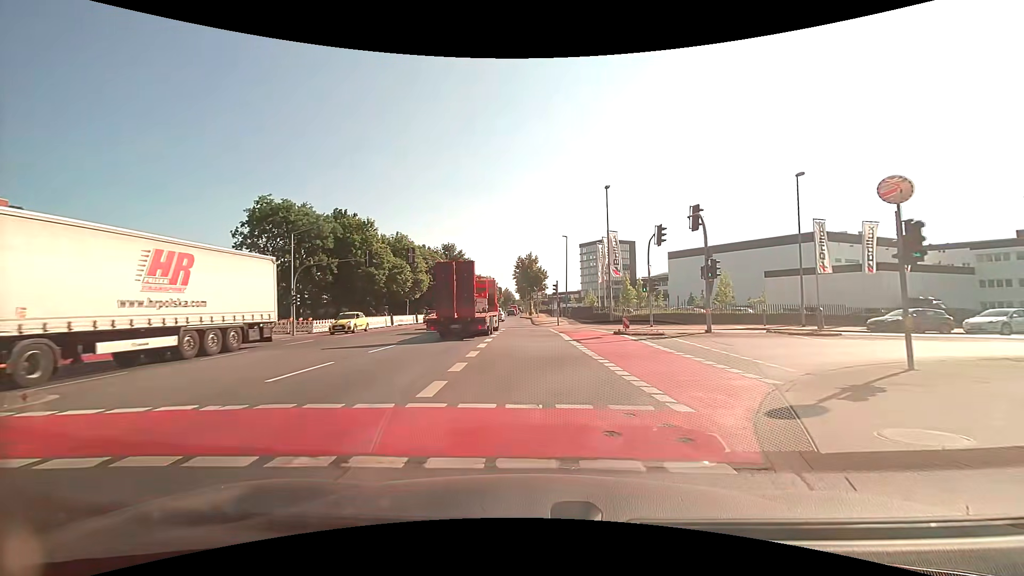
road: secondary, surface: asphalt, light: Day
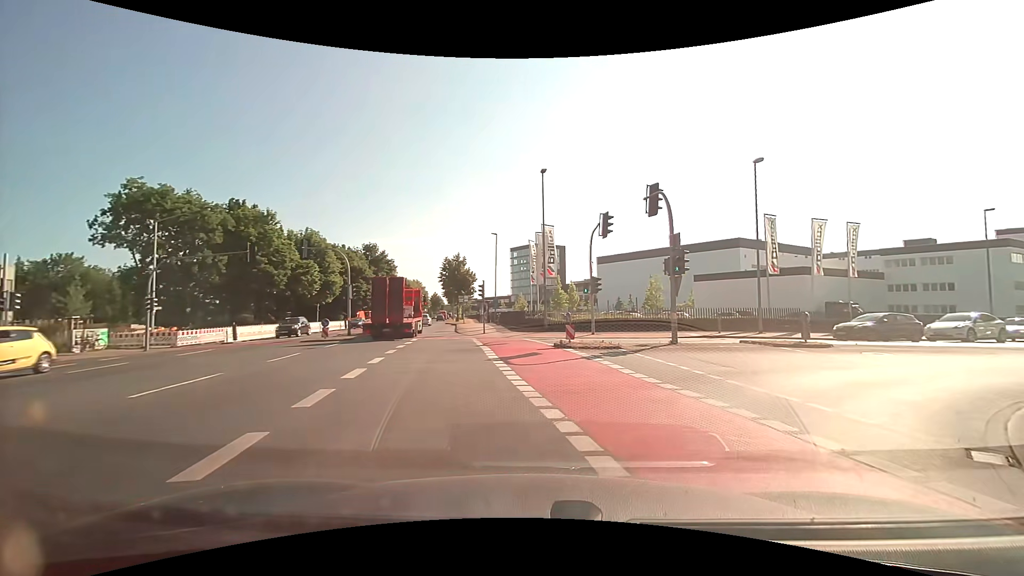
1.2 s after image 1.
(+0.2, +6.1) m; +6°
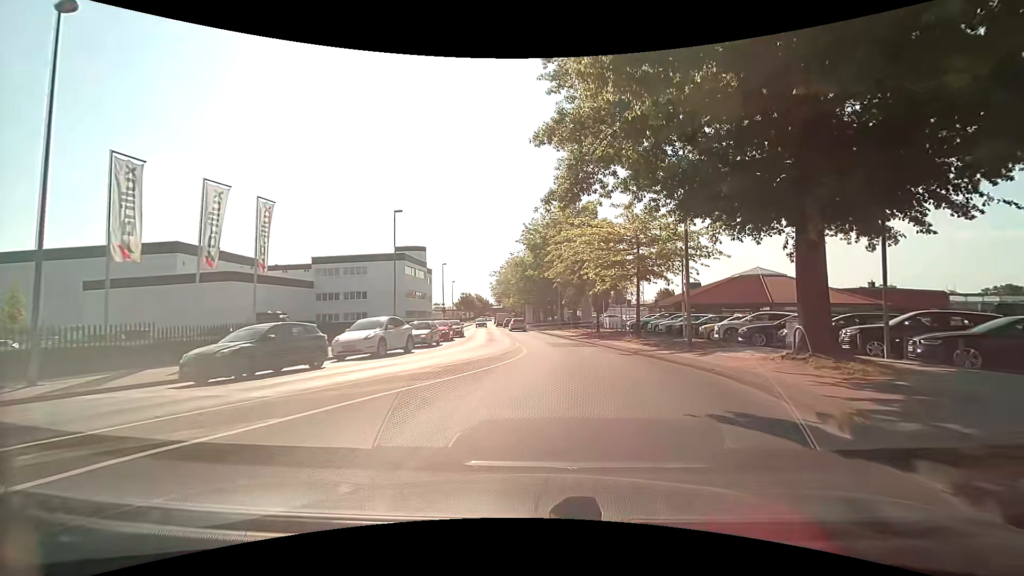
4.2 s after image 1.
(+8.4, +13.1) m; +59°
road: tertiary
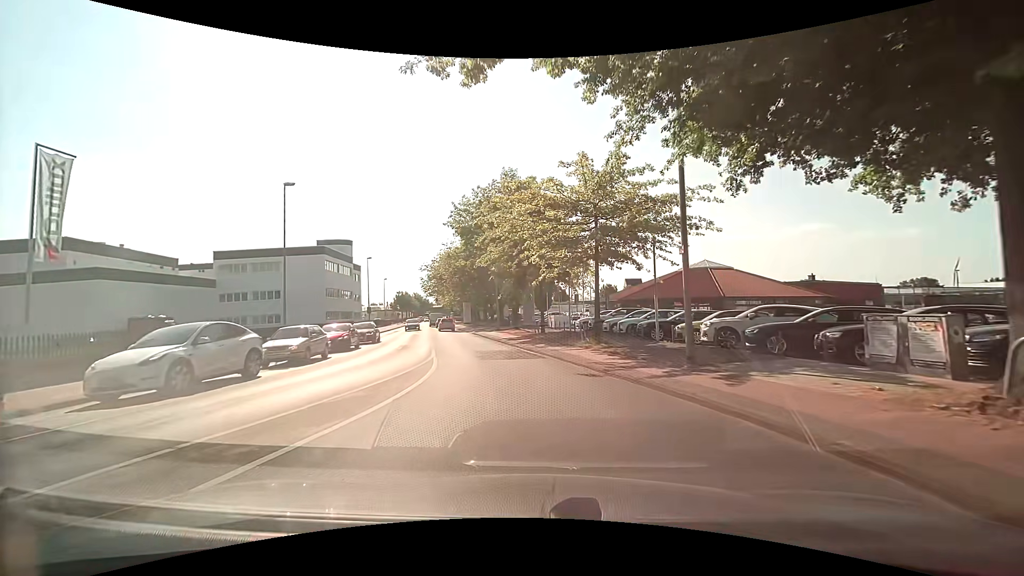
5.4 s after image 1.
(+0.5, +7.7) m; +5°
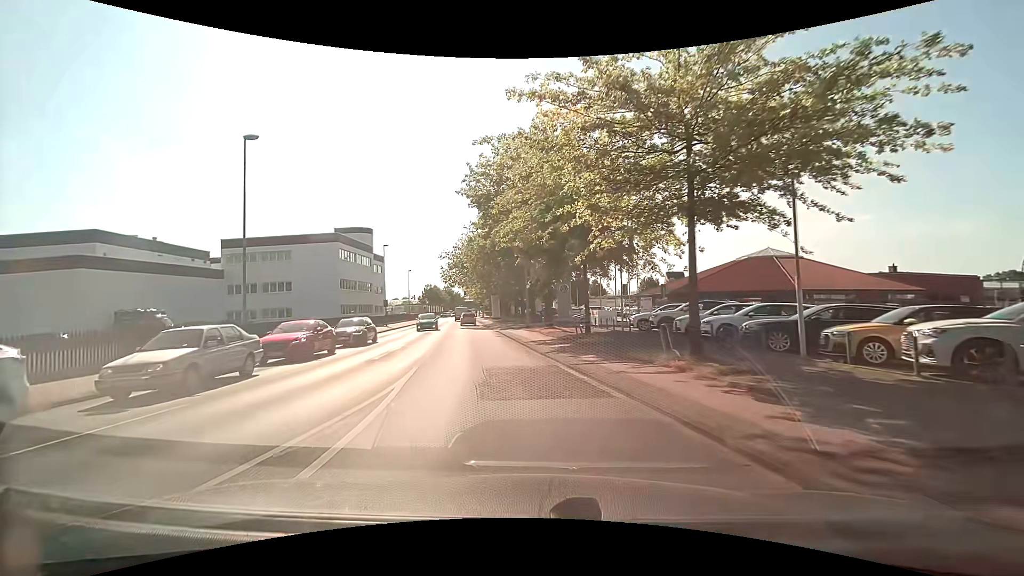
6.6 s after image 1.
(-0.1, +8.4) m; -4°
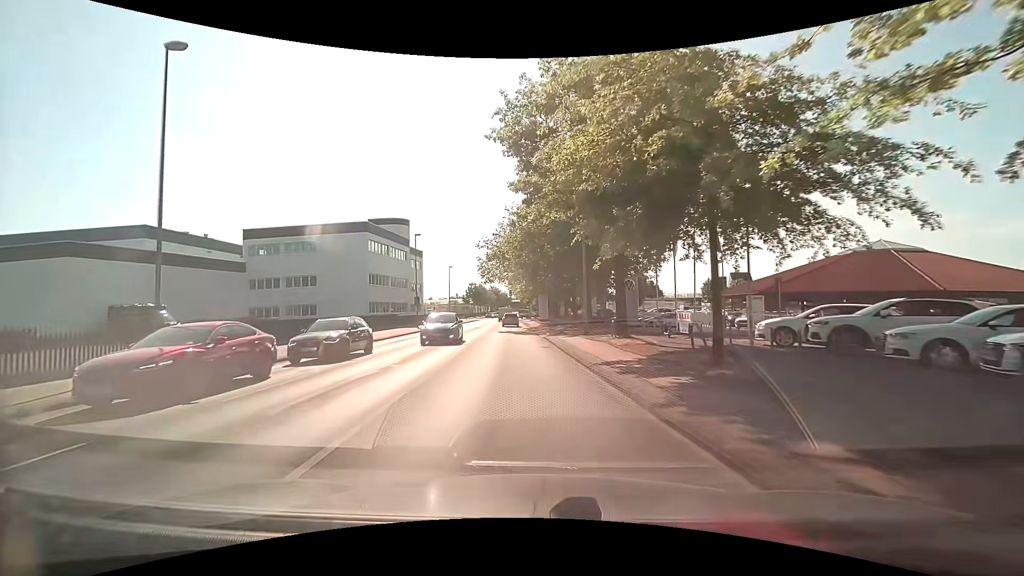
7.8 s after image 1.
(-0.4, +9.4) m; -5°
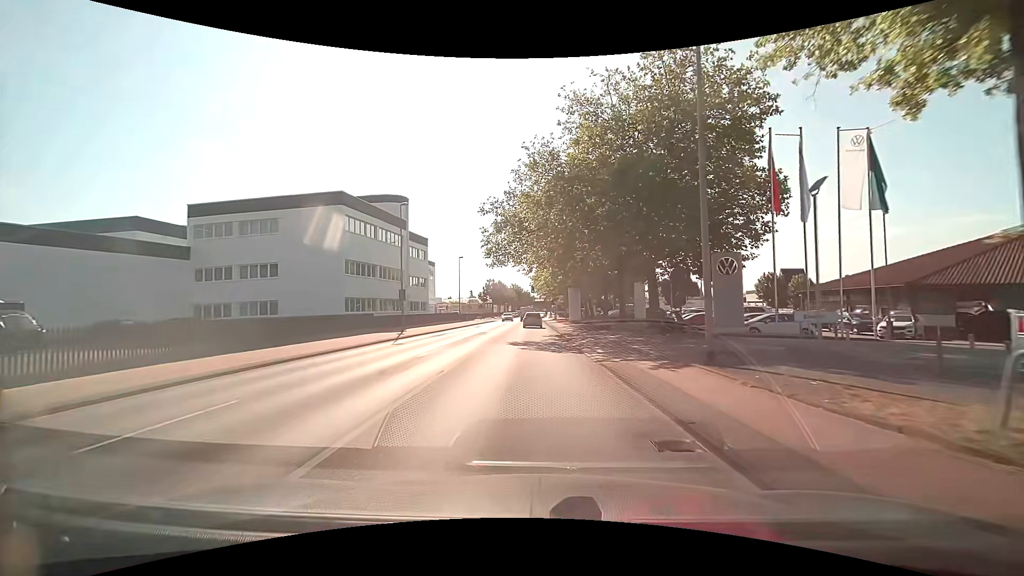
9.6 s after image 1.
(-0.5, +15.7) m; -2°
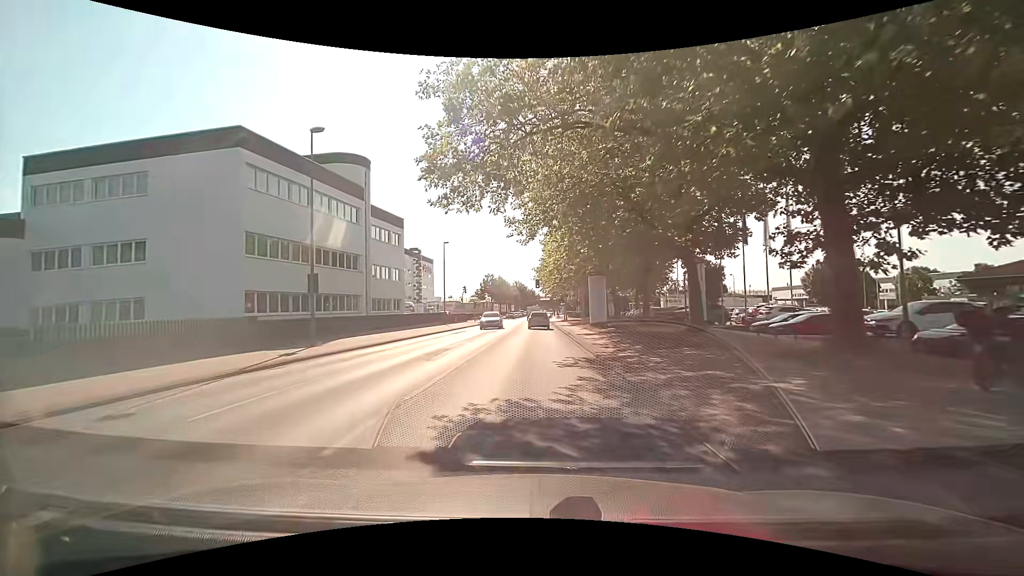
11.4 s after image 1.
(-0.1, +16.8) m; -1°
(0, +10) (0, +20) (0, +30) (0, +40) (0, +50) (0, +60) (0, +70) (0, +80) (0, +90) (0, +100) m
